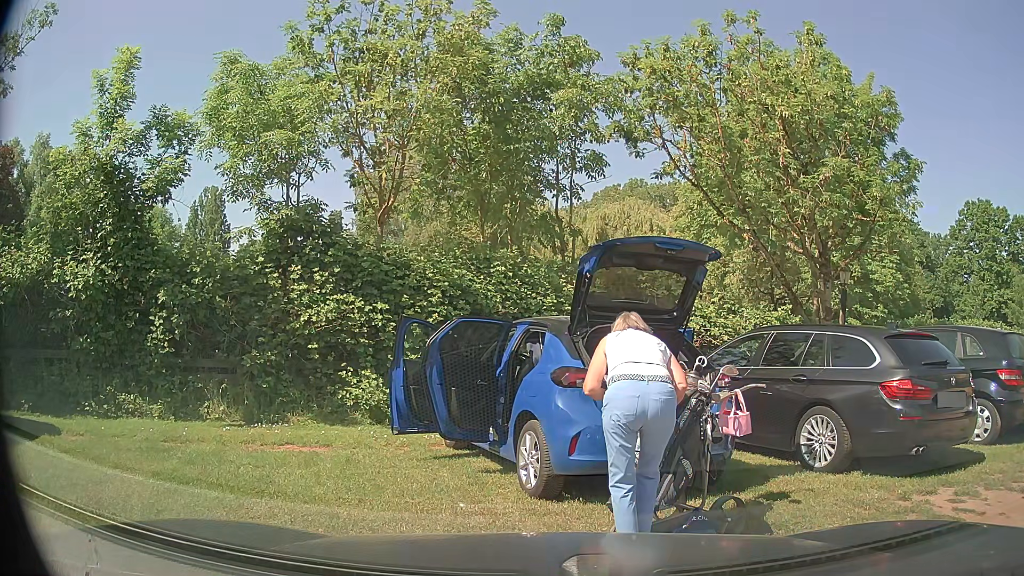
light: Day
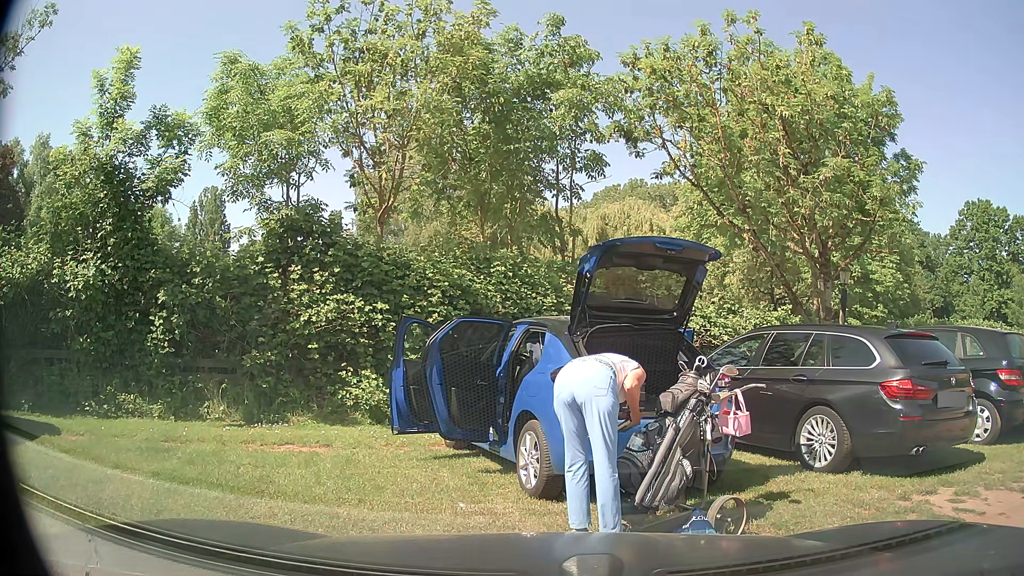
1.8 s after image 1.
(0.0, 0.0) m; 0°
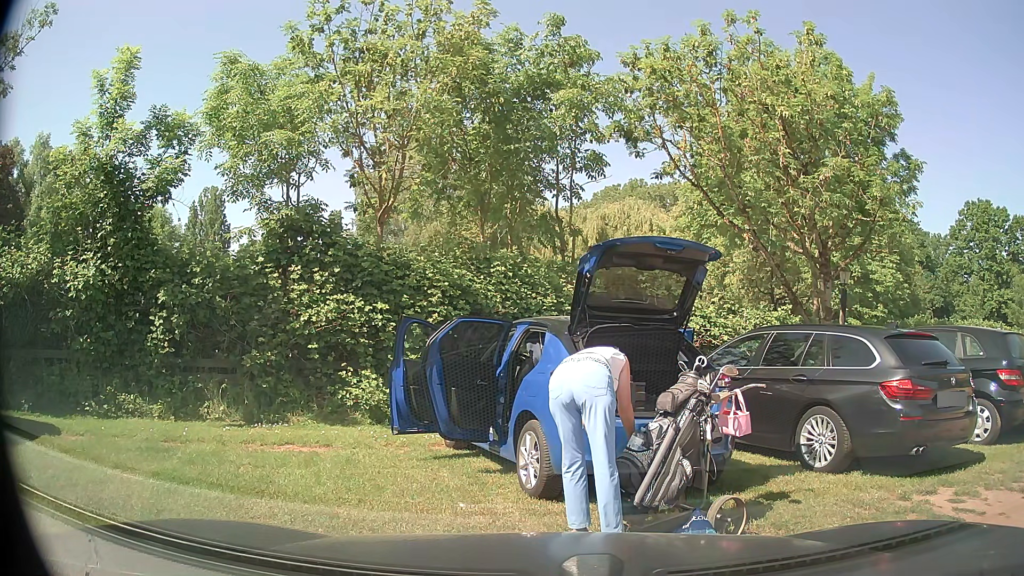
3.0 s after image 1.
(0.0, 0.0) m; 0°
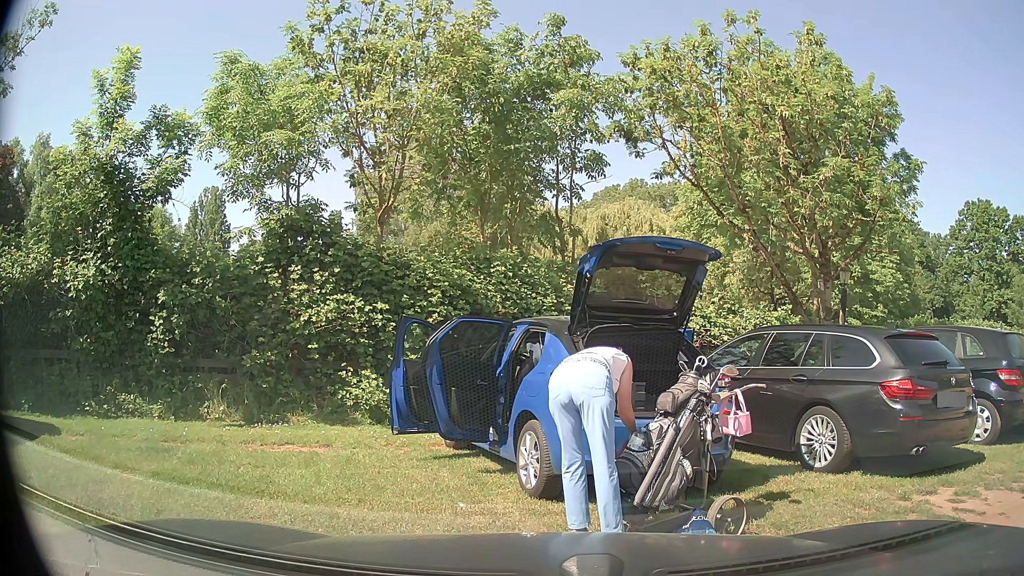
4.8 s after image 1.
(0.0, 0.0) m; 0°
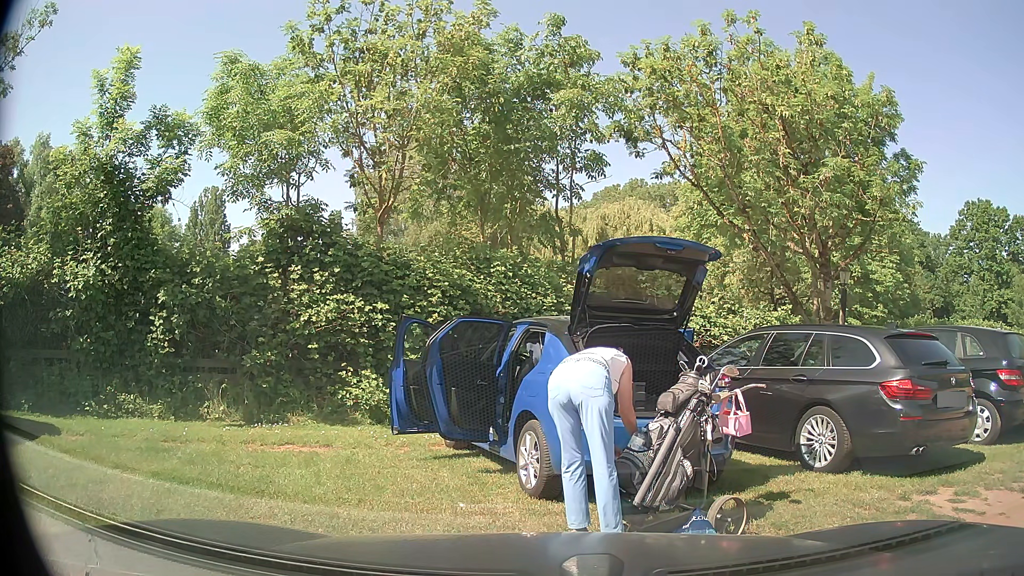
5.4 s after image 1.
(0.0, 0.0) m; 0°
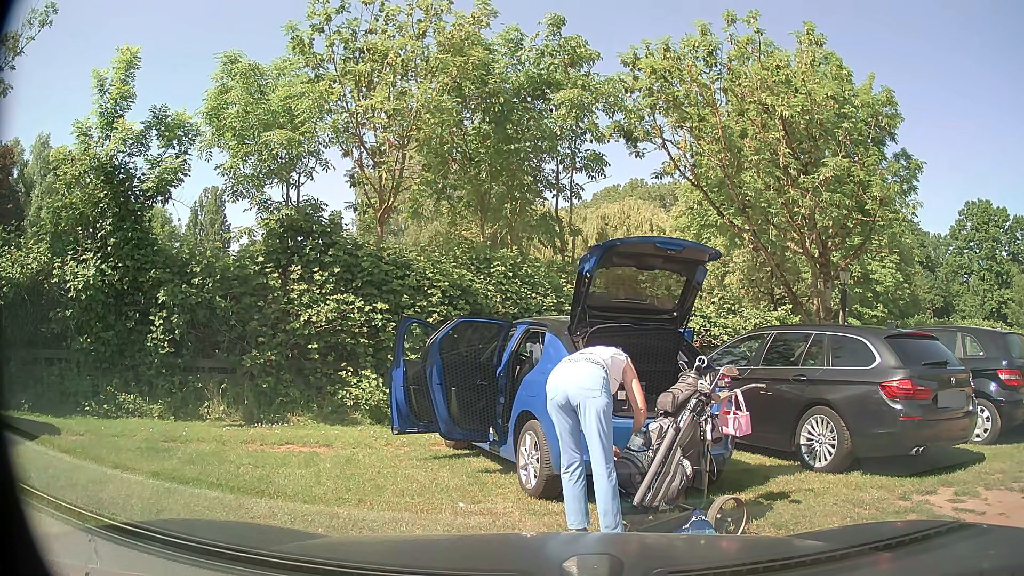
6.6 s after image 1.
(0.0, 0.0) m; 0°
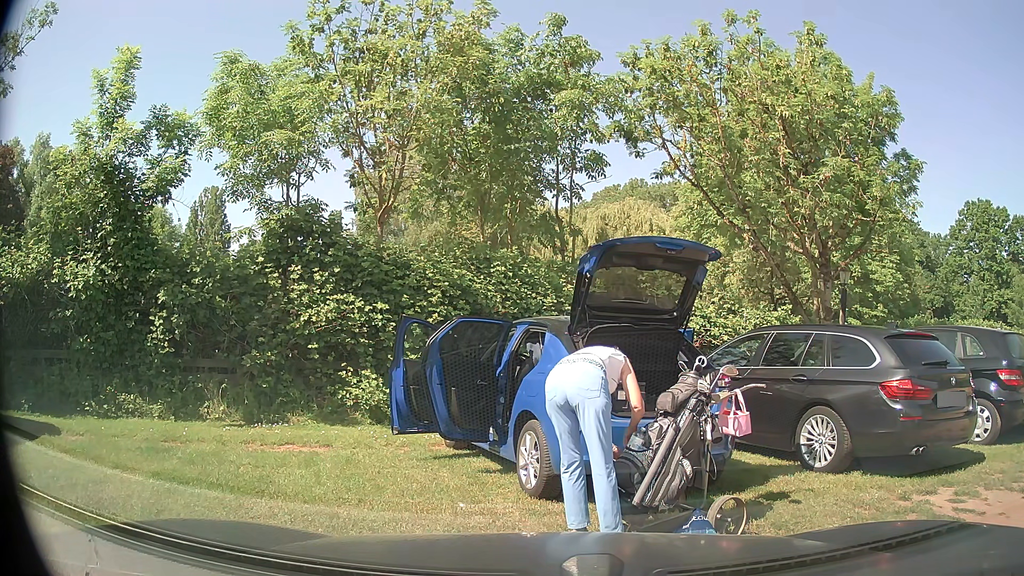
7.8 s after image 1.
(0.0, 0.0) m; 0°
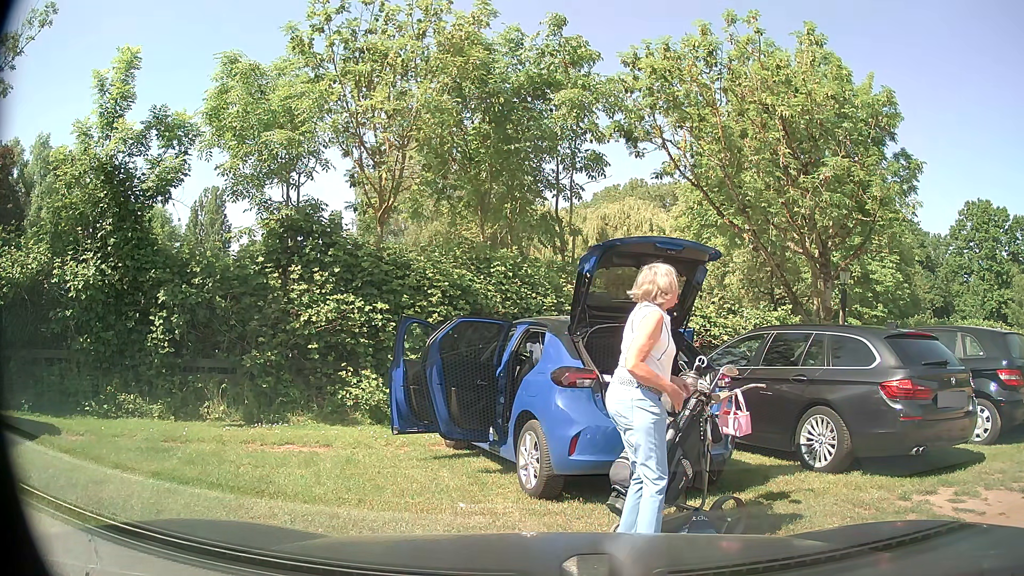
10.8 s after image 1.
(0.0, 0.0) m; 0°
